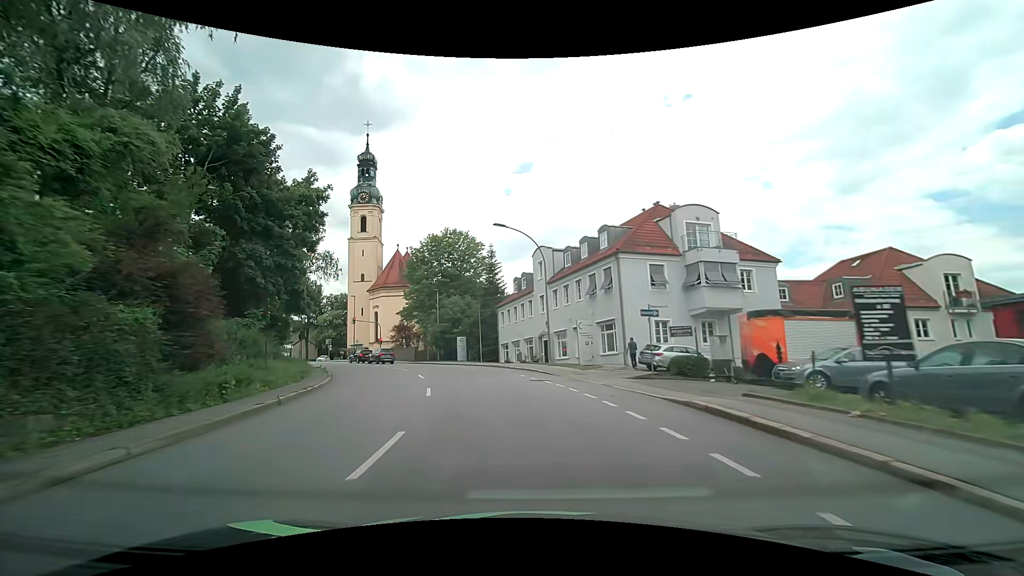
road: tertiary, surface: asphalt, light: Day
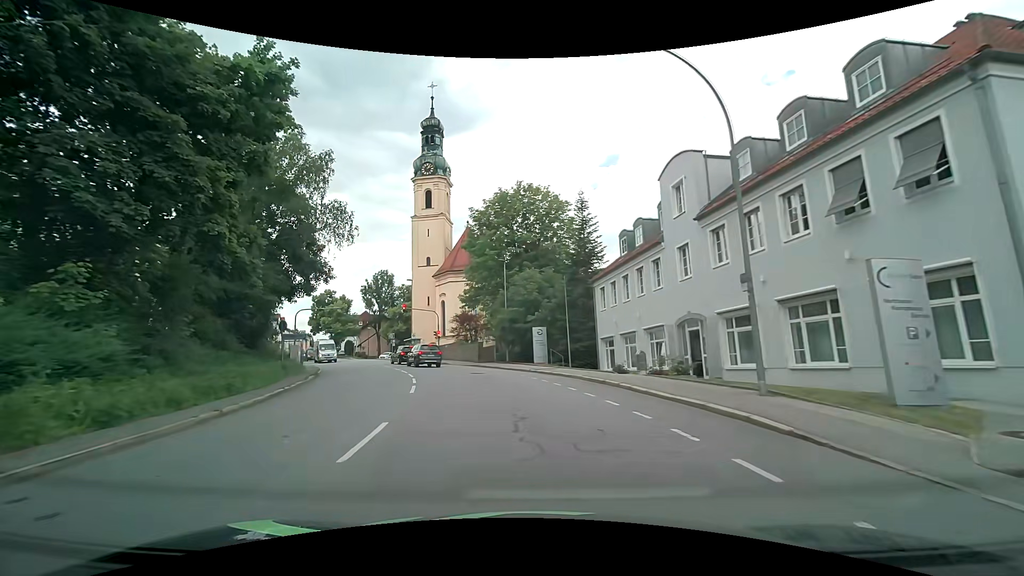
(-1.6, +18.2) m; -11°
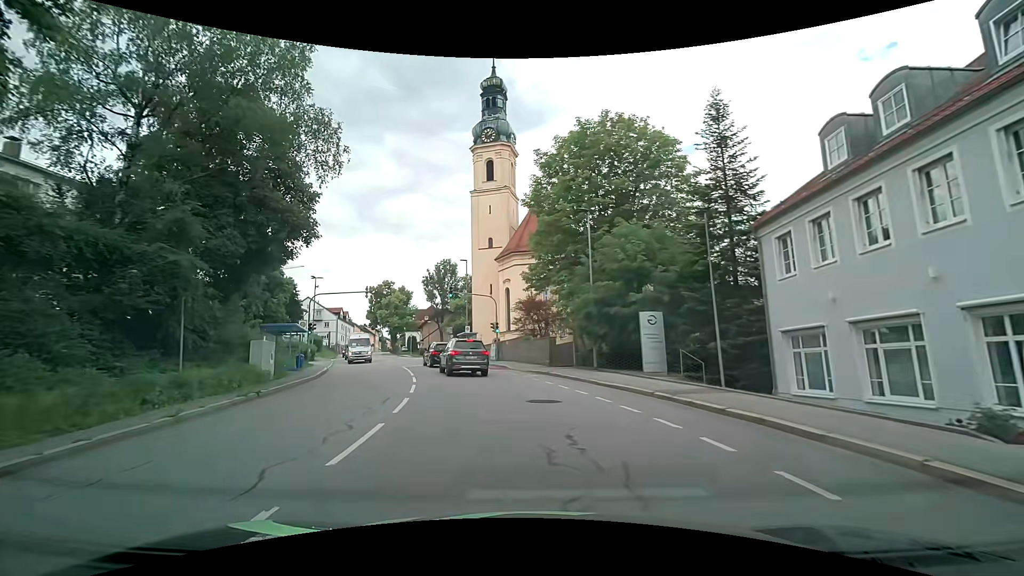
(-1.1, +13.6) m; -9°
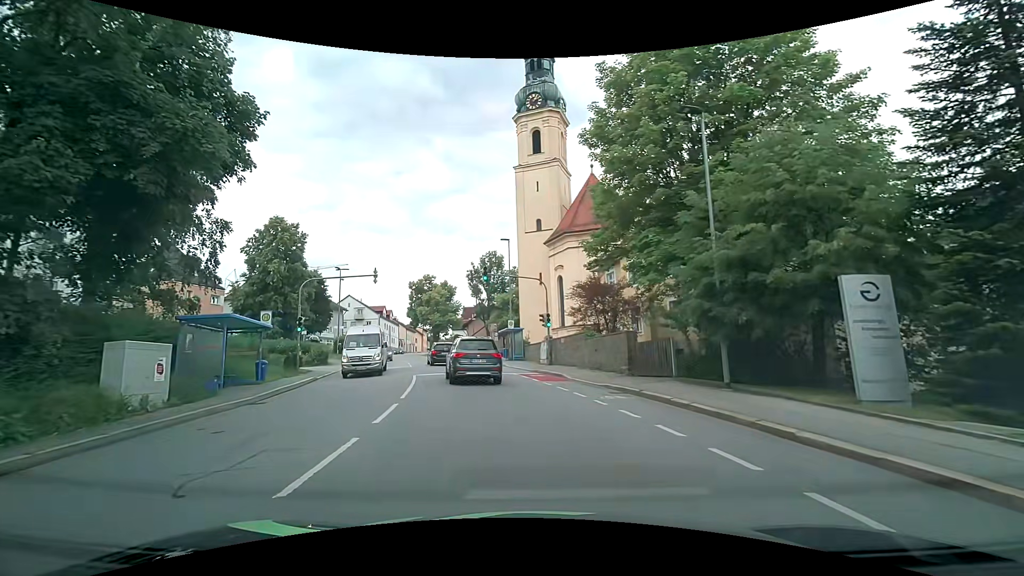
(-0.4, +10.0) m; -6°
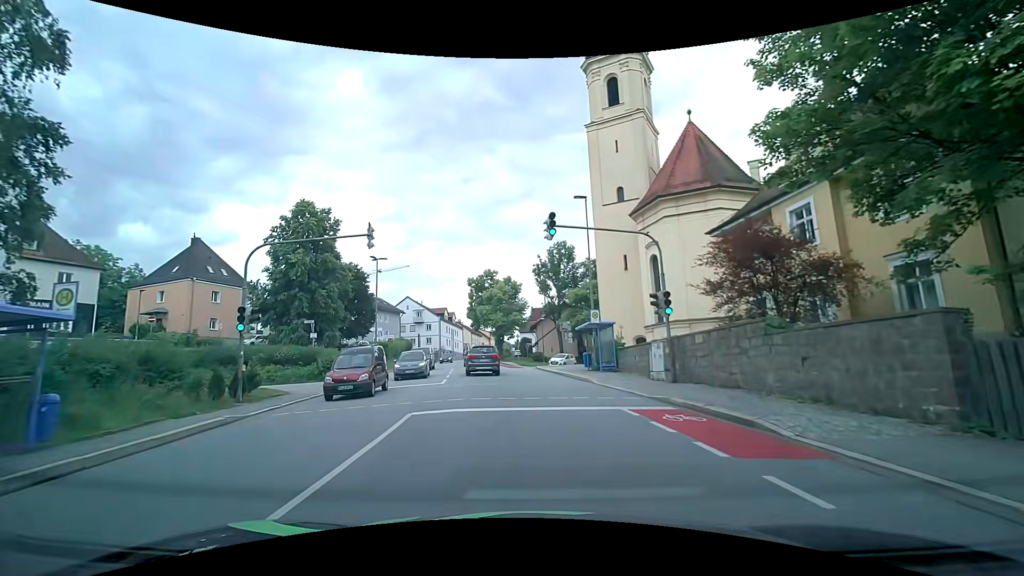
(-0.7, +13.2) m; -7°
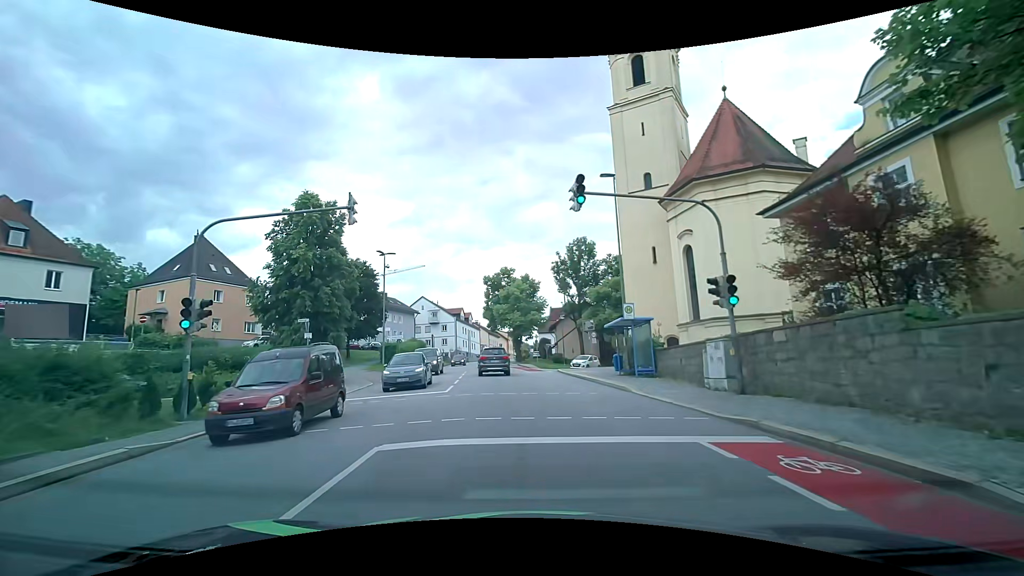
(-0.1, +3.9) m; -3°
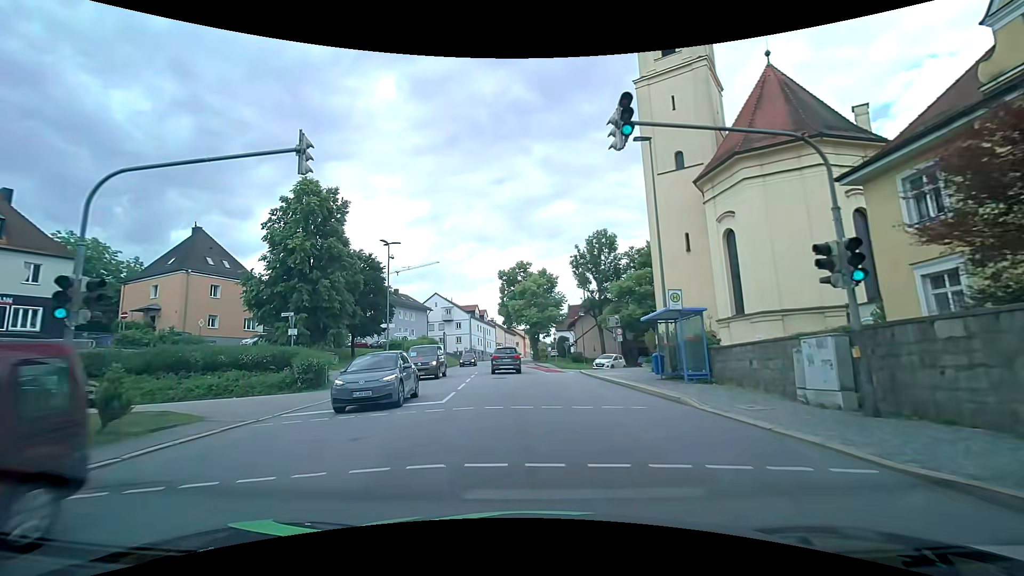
(-0.1, +4.3) m; -2°
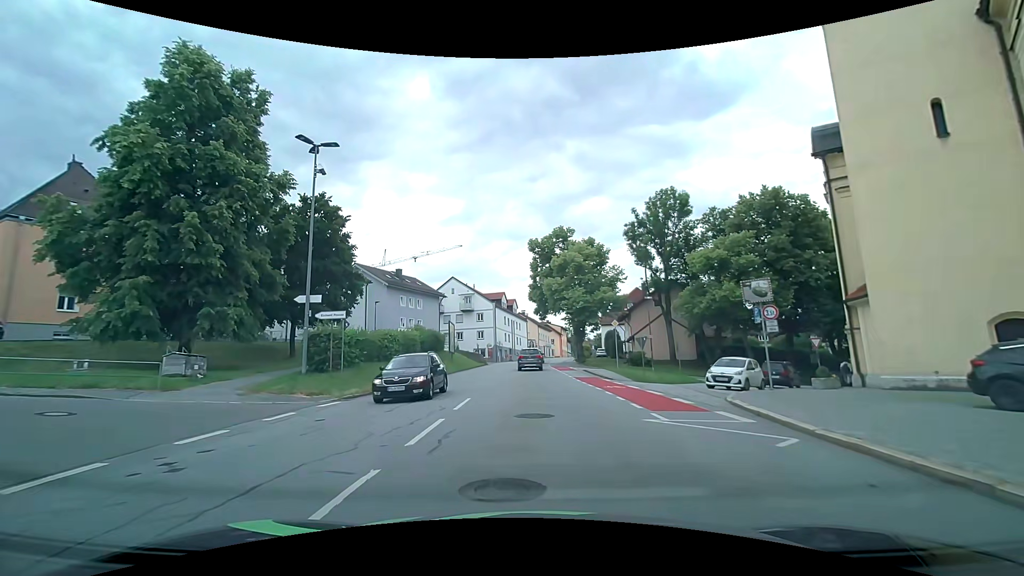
(-0.7, +20.6) m; -4°
(0, +10) (0, +20) (0, +30) (0, +40) (0, +50) (+1, +60) (+2, +70) (+3, +80) (+5, +90) (+6, +100) m
